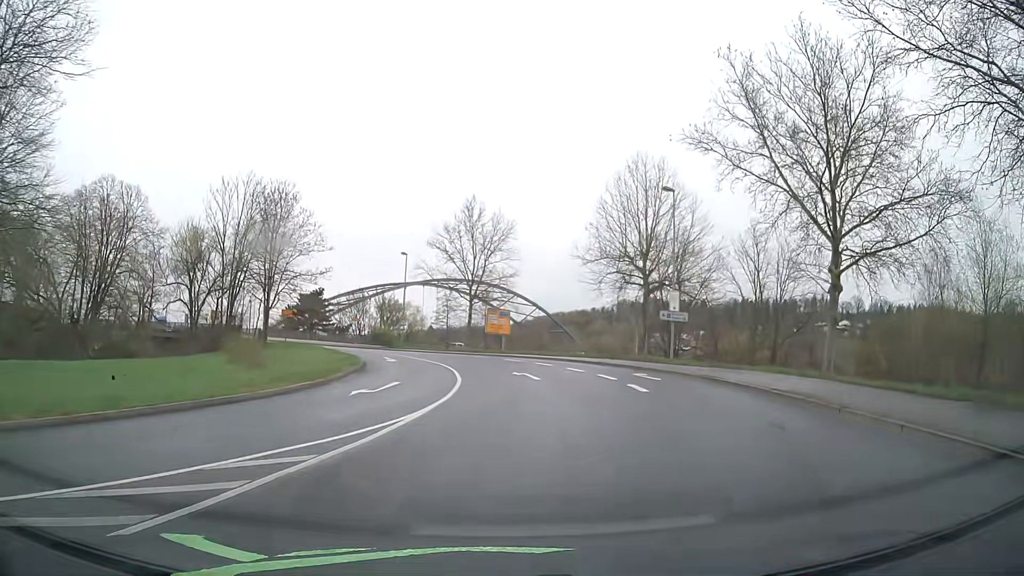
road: primary_link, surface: asphalt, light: Day
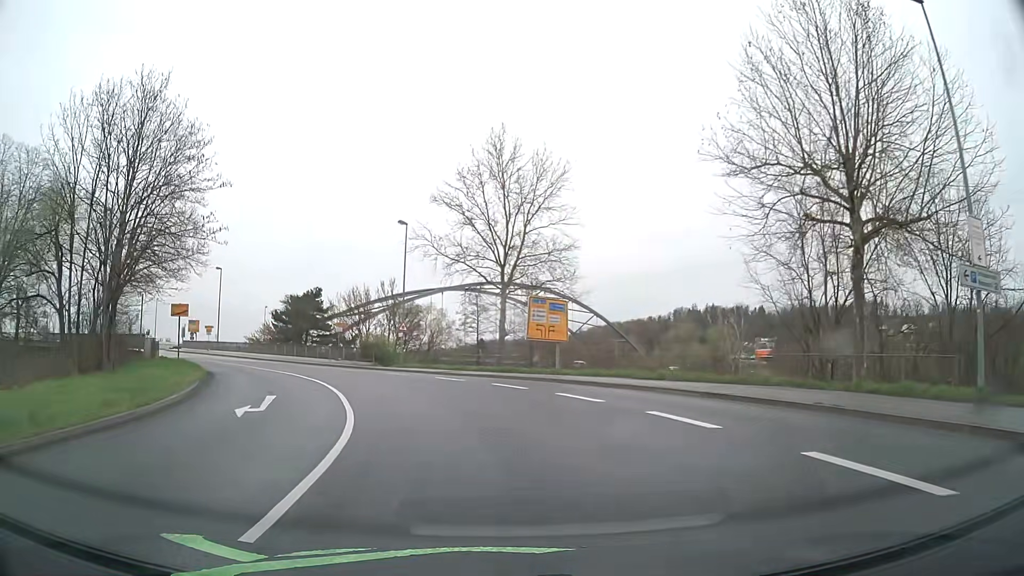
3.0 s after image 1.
(+0.7, +25.6) m; -3°
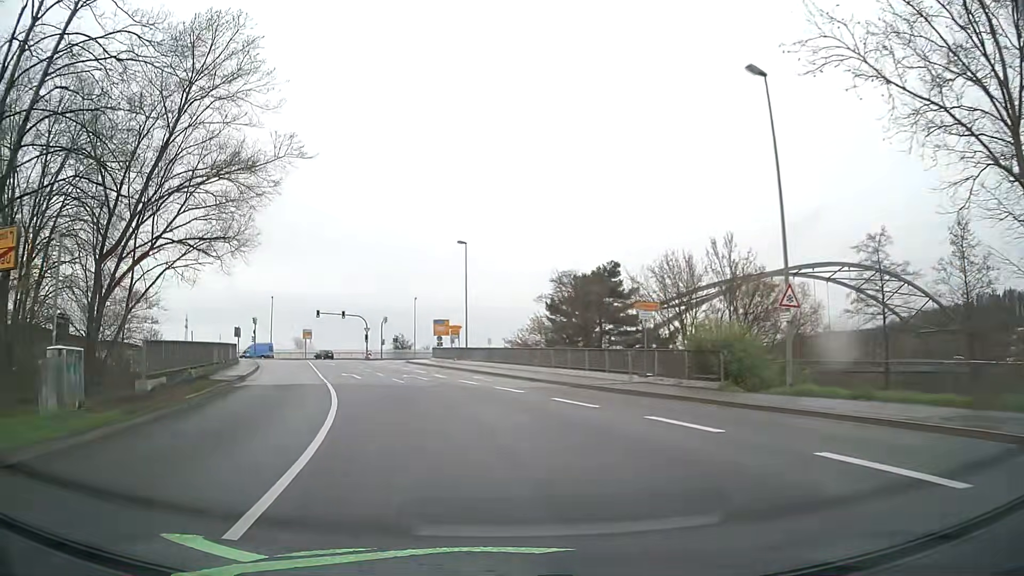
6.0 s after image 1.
(-5.5, +26.5) m; -26°
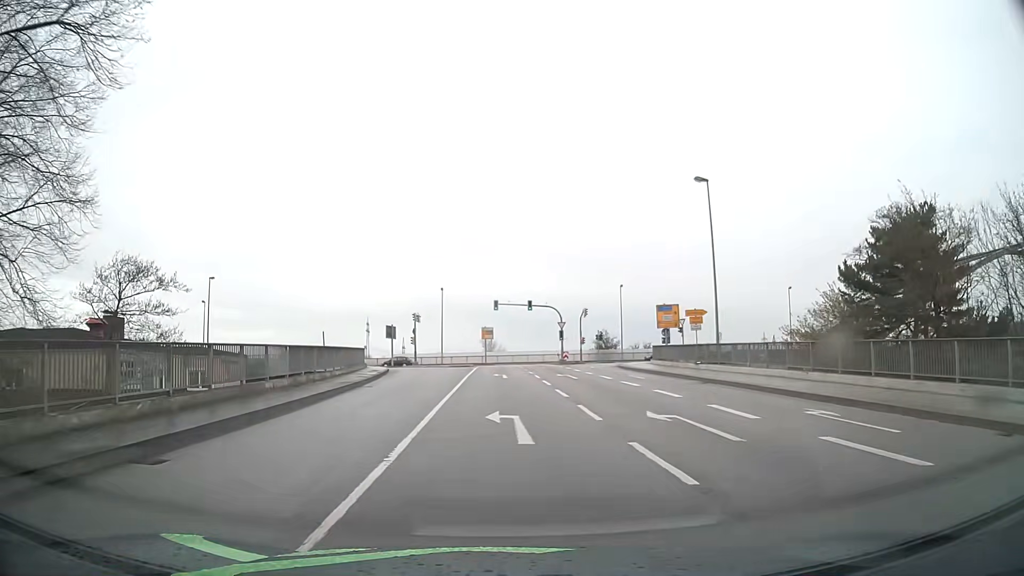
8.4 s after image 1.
(-3.6, +20.7) m; -17°
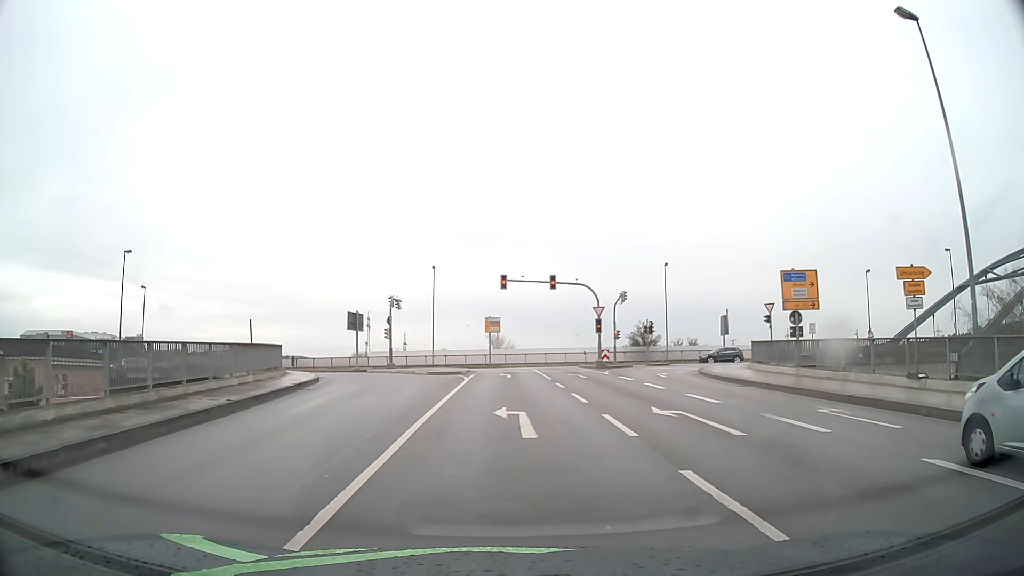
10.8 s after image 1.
(-0.2, +20.8) m; 0°
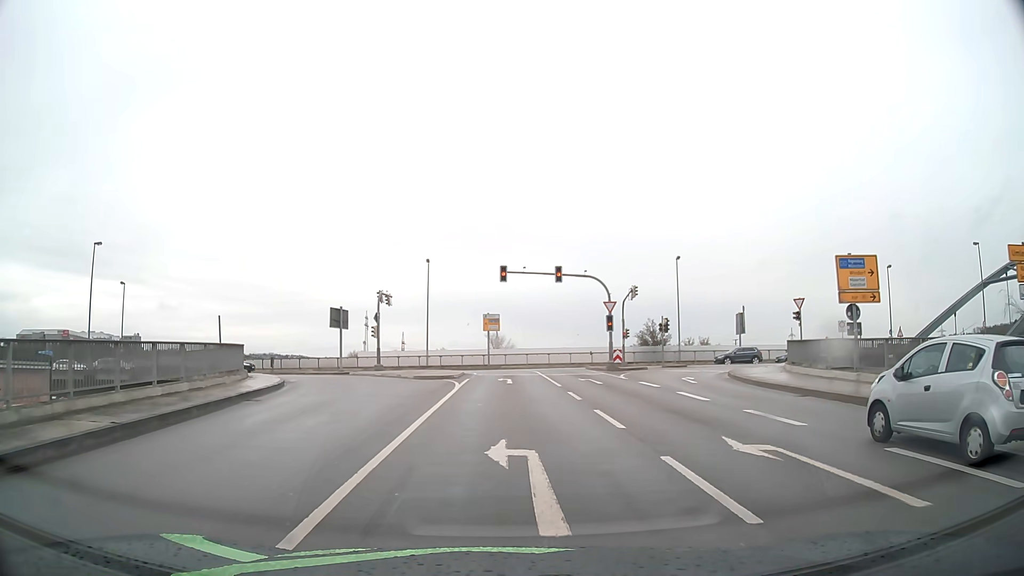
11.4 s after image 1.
(0.0, +5.0) m; 0°
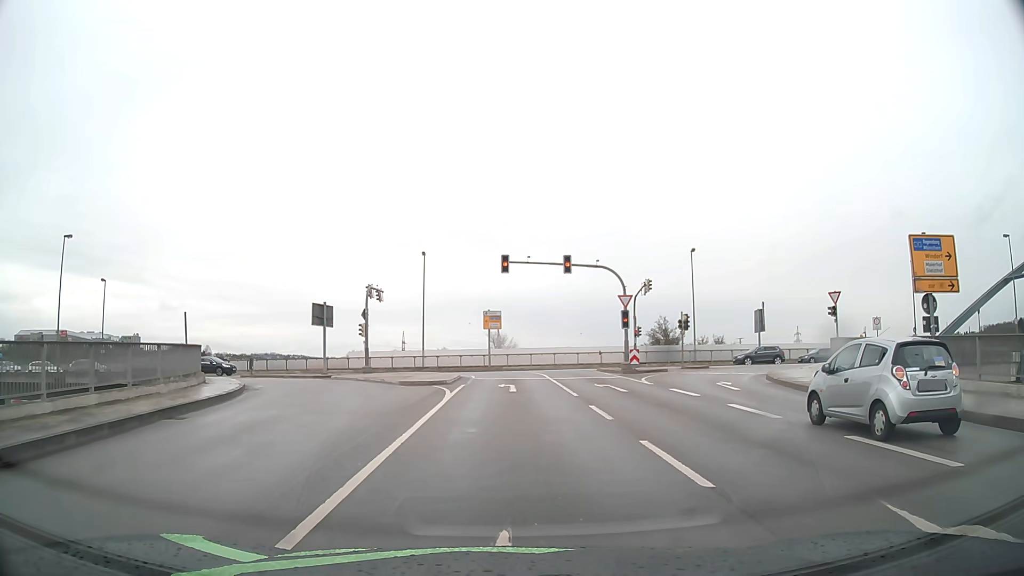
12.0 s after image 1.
(0.0, +4.6) m; 0°
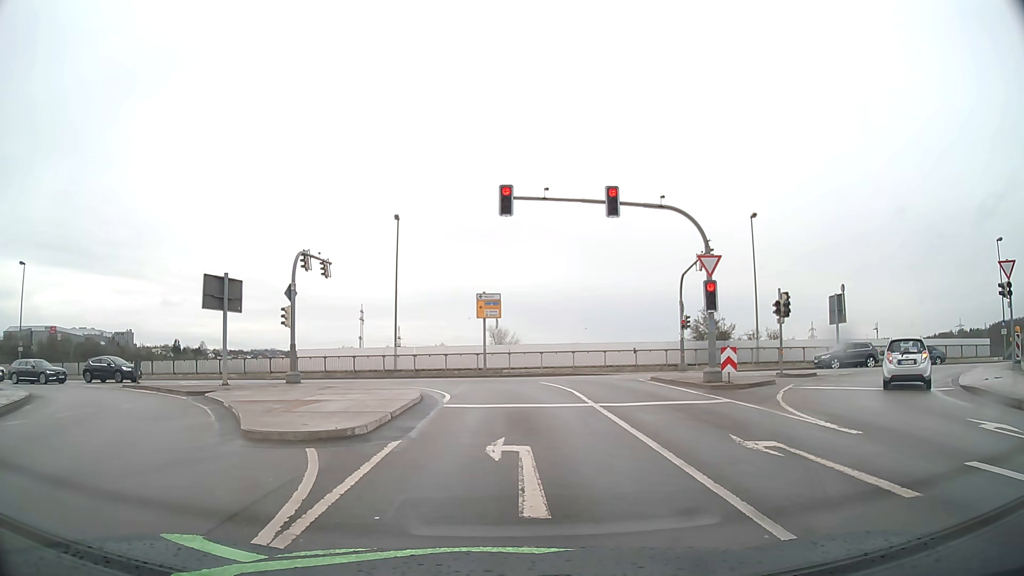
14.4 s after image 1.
(+0.1, +15.0) m; 0°
(0, +10) (0, +20) (-3, +29) (-11, +36) (-20, +39) (-30, +40) (-40, +41) (-50, +42) (-60, +43) (-70, +45) m
